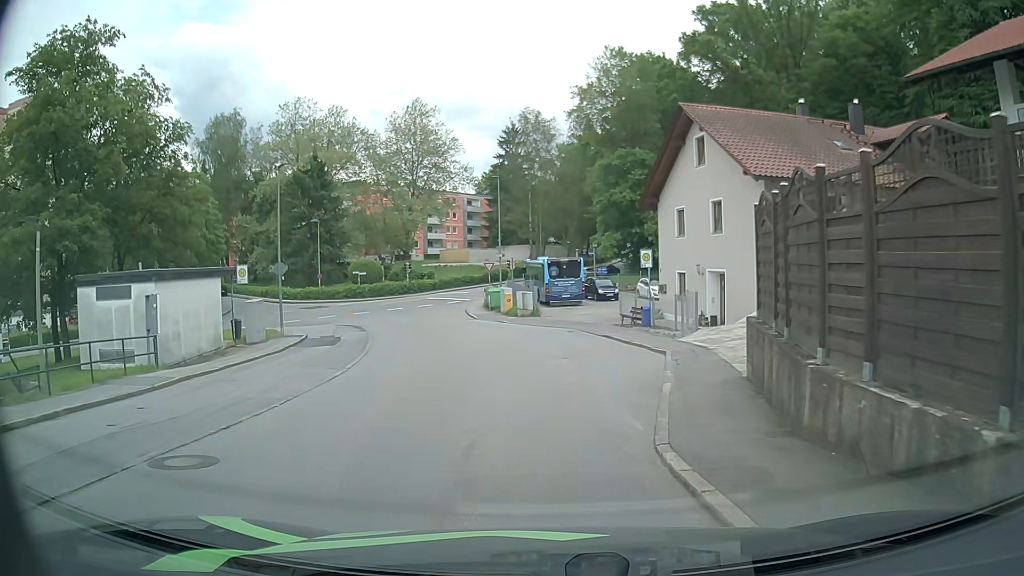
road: residential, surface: asphalt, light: Day
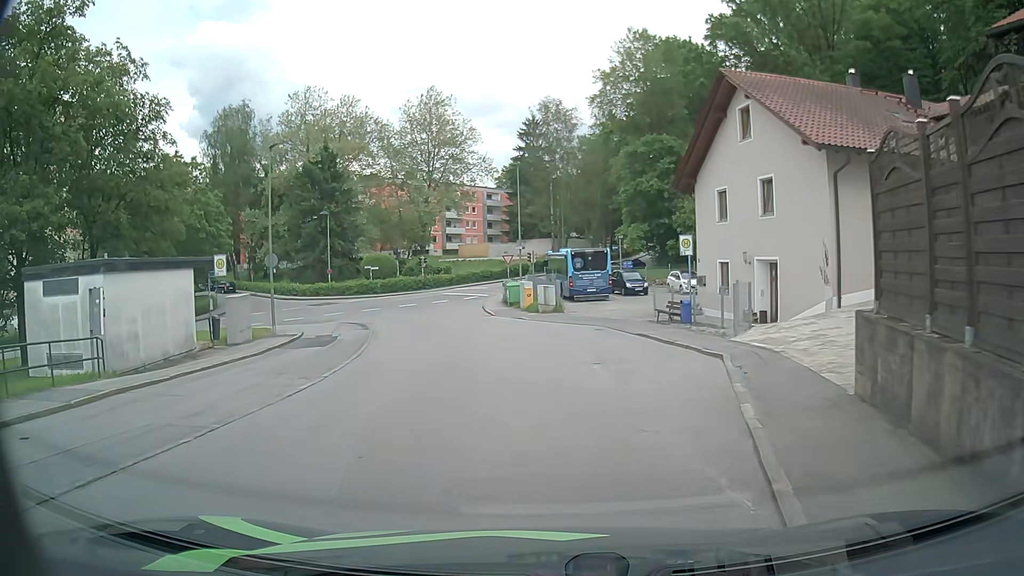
(-0.1, +3.6) m; -2°
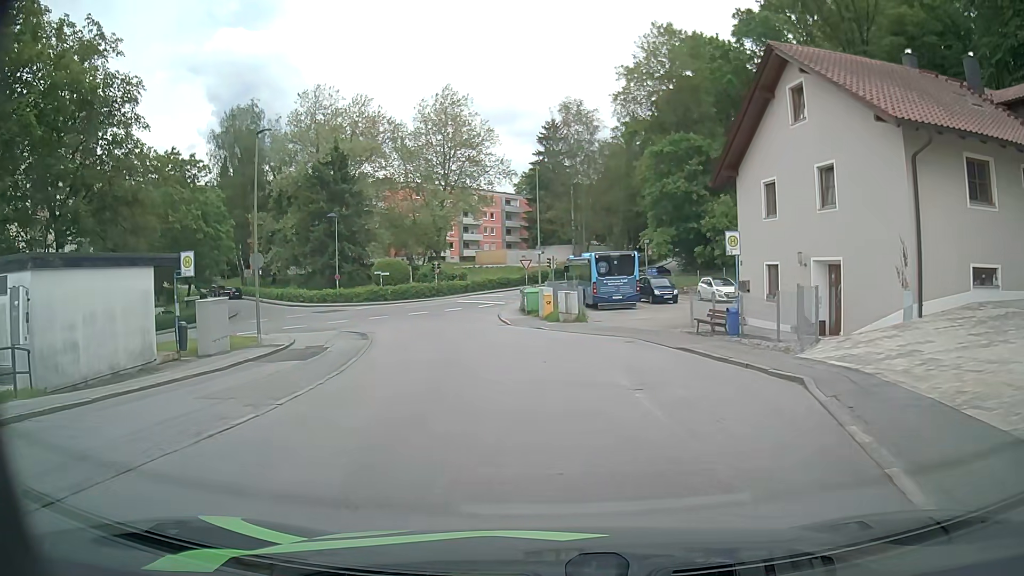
(0.0, +3.5) m; -1°
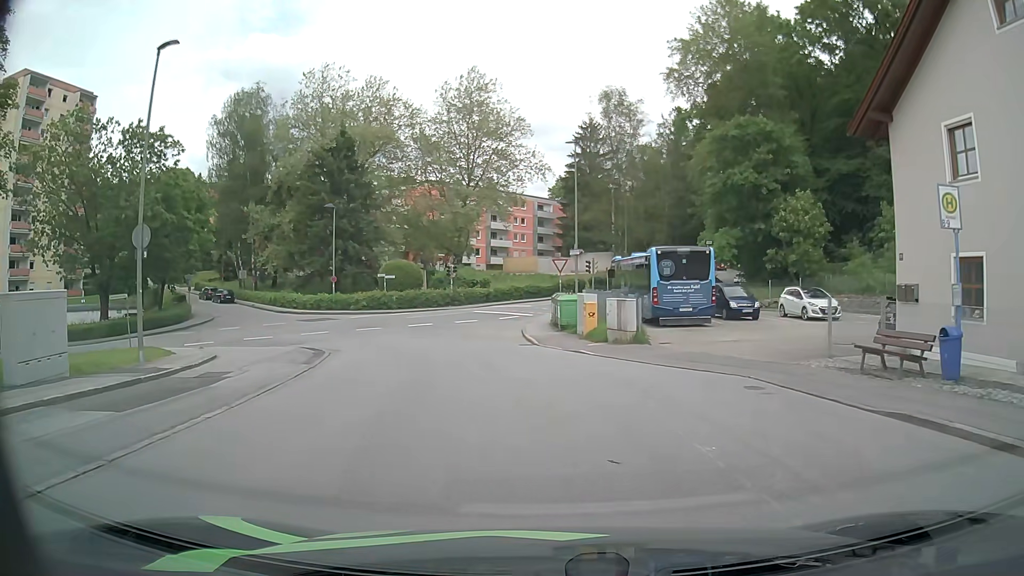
(-0.4, +10.0) m; -3°
(0, +10) (-1, +20) (-2, +30) (-2, +40) (+1, +49) (+5, +58) (+11, +66) (+17, +75) (+22, +83) (+26, +92) m
